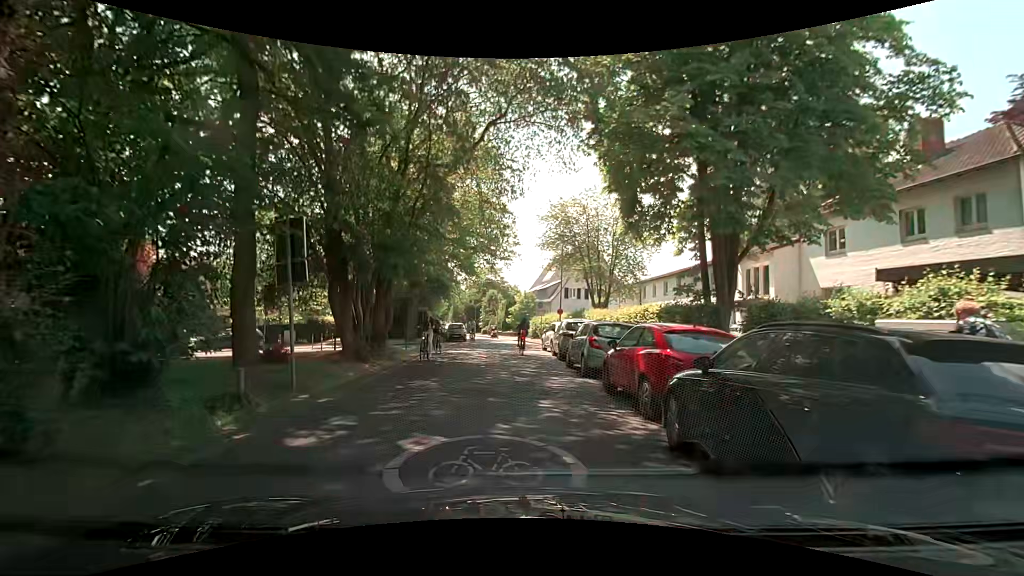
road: residential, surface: asphalt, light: Day
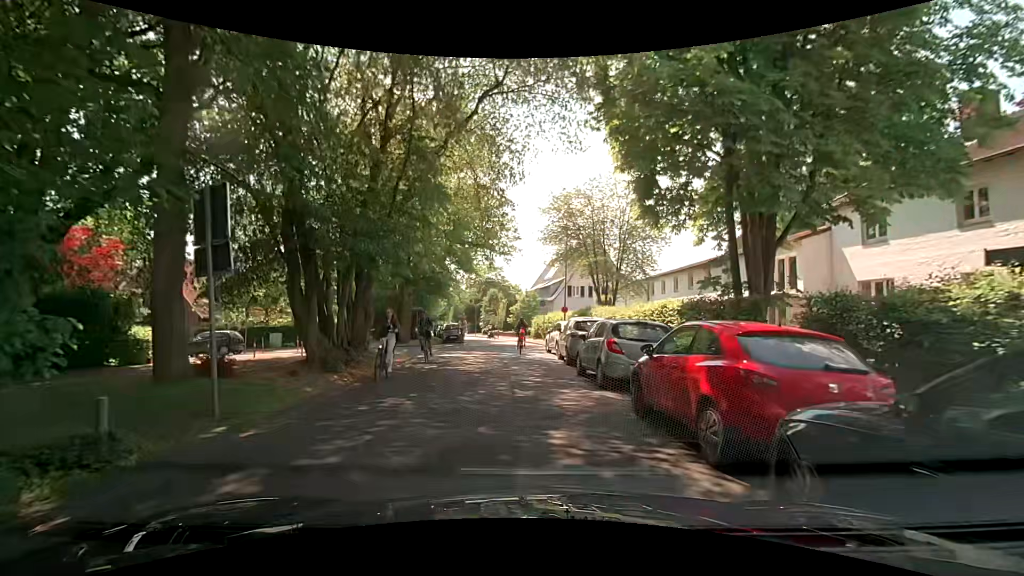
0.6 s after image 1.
(-0.1, +2.6) m; 0°
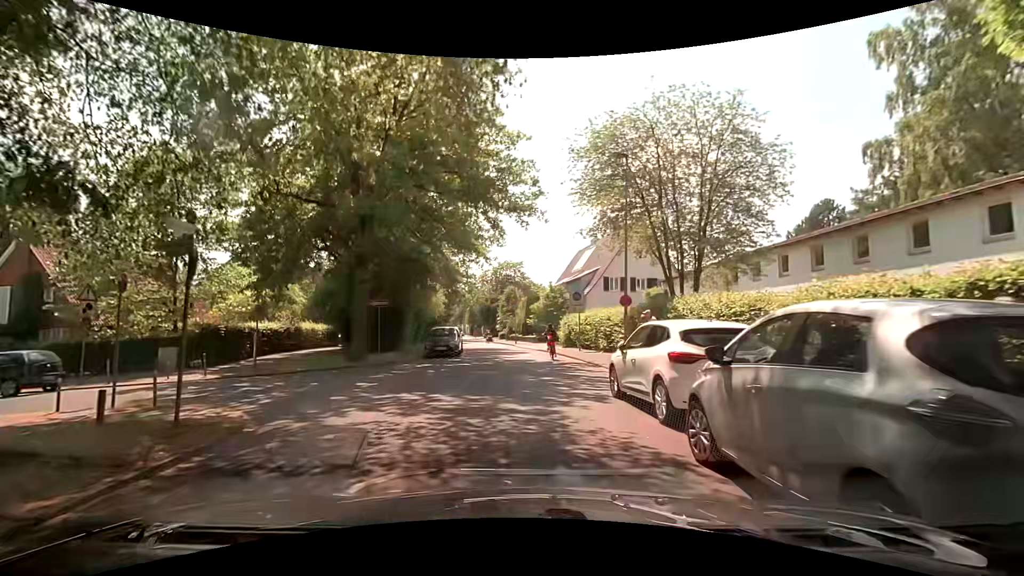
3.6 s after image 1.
(-0.3, +13.6) m; -2°
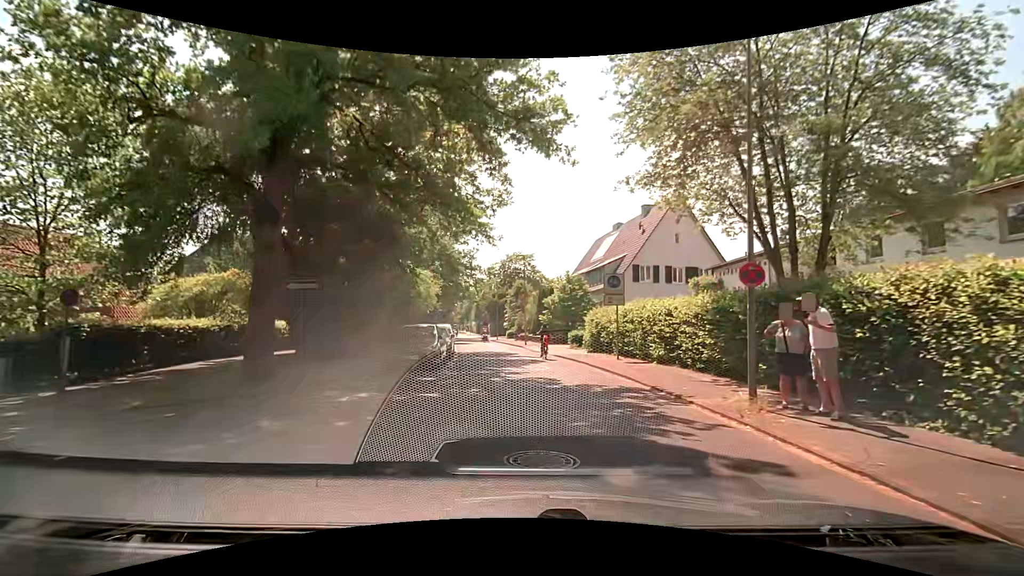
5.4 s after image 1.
(-0.5, +8.7) m; -2°
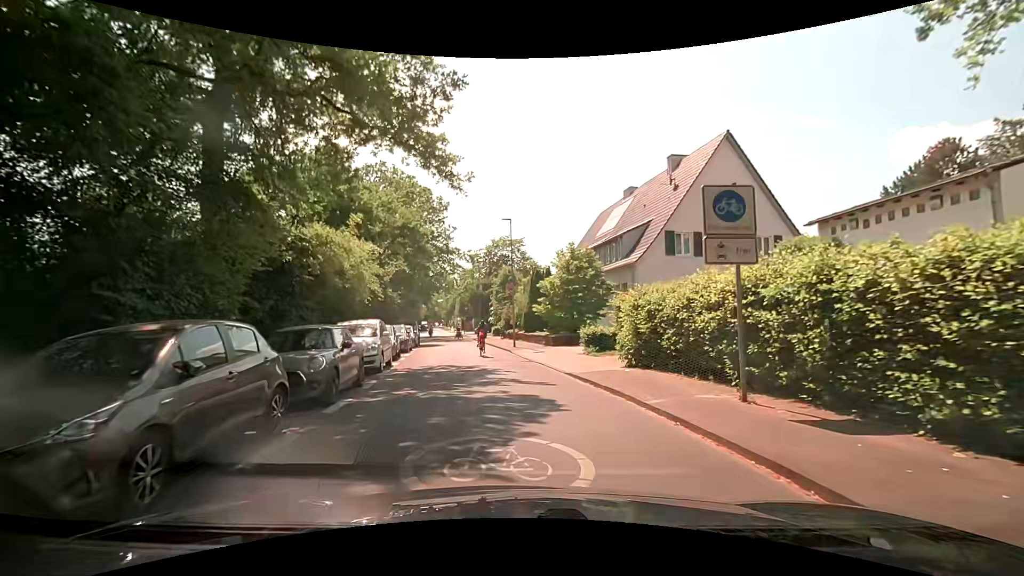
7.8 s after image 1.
(-0.2, +12.5) m; 0°
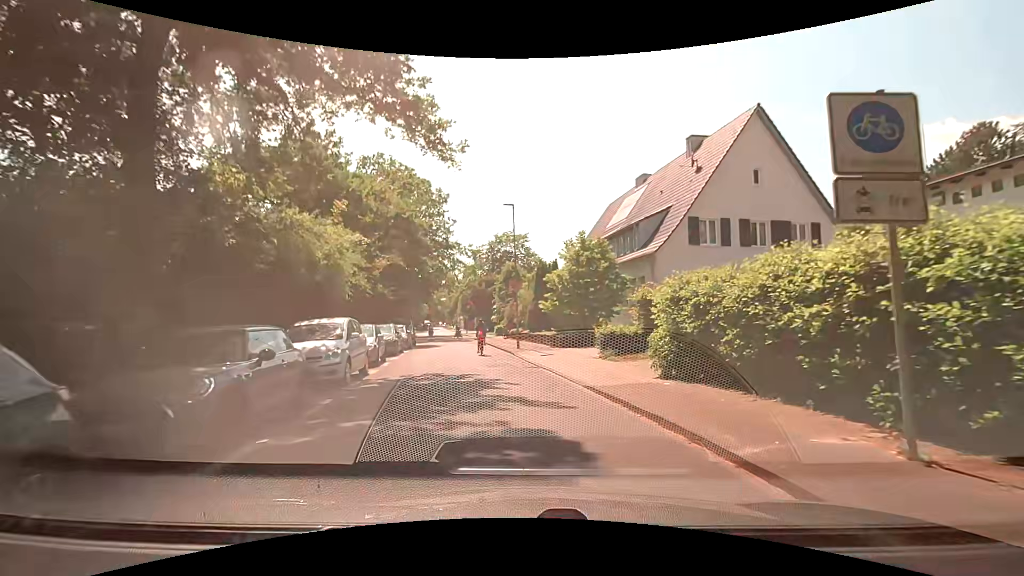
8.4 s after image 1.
(-0.1, +3.3) m; -2°
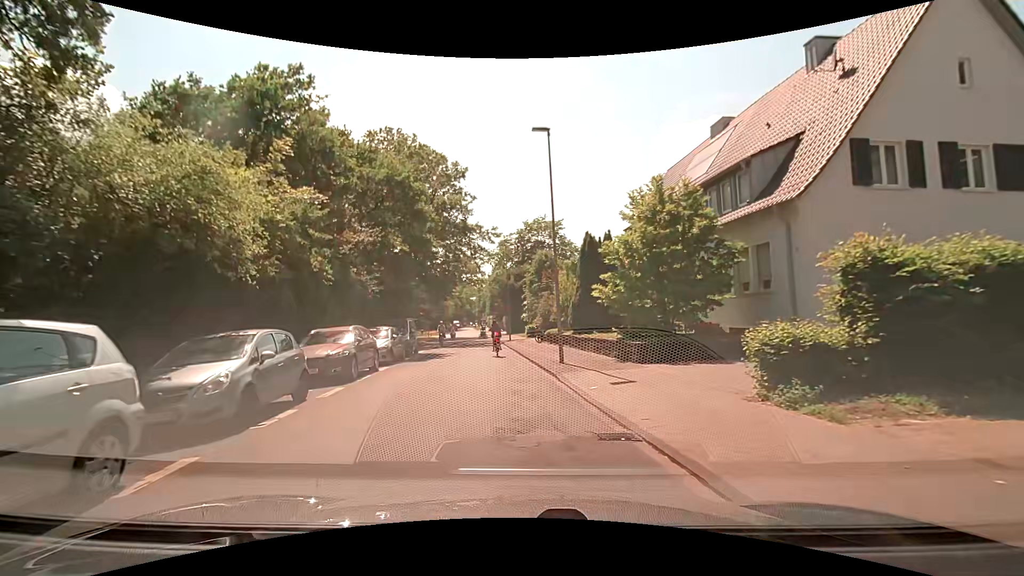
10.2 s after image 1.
(0.0, +10.1) m; -3°
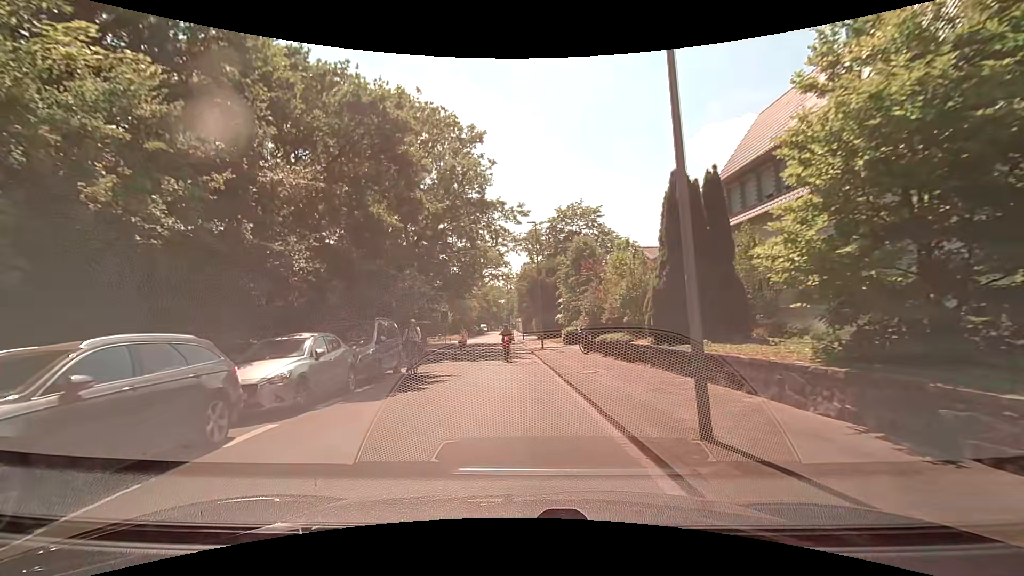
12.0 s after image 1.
(-0.1, +10.1) m; -2°
(0, +10) (-1, +20) (-1, +30) (-2, +40) (-2, +50) (-3, +60) (-4, +70) (-4, +80) (-5, +90) (-5, +100) m
